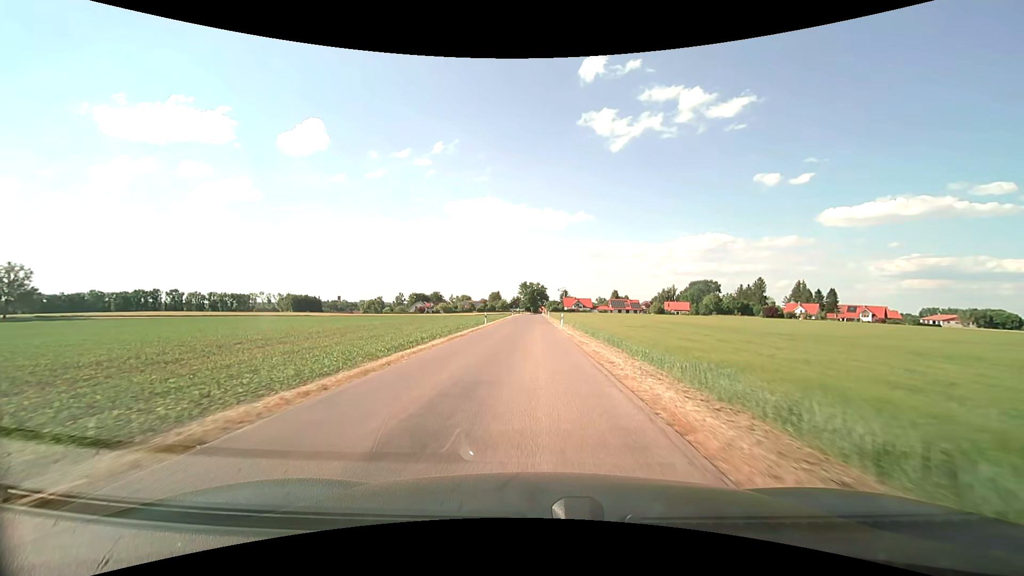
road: unclassified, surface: asphalt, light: Day
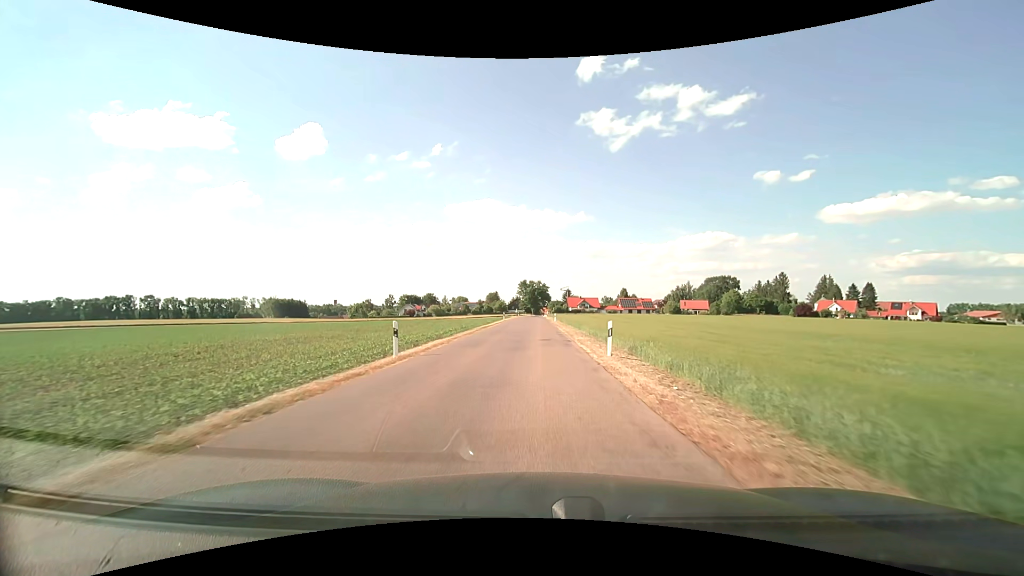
(-0.1, +27.1) m; 0°
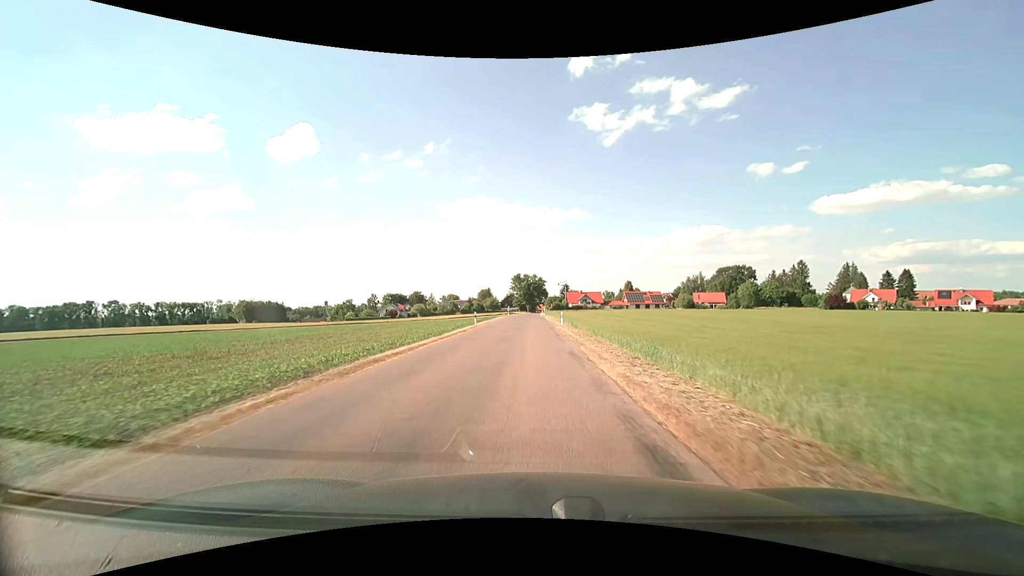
(+0.2, +26.6) m; +1°
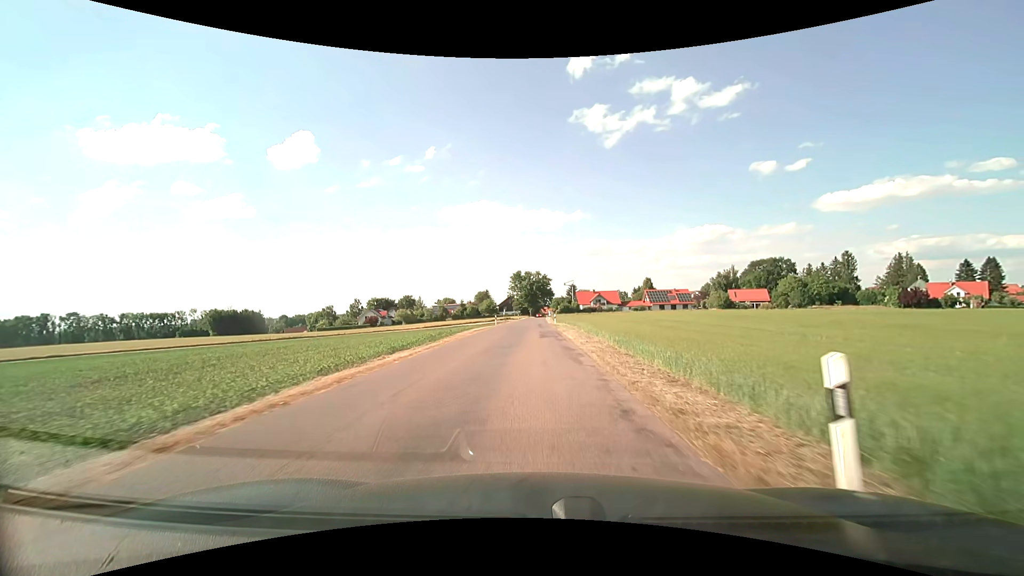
(-0.3, +34.8) m; -1°
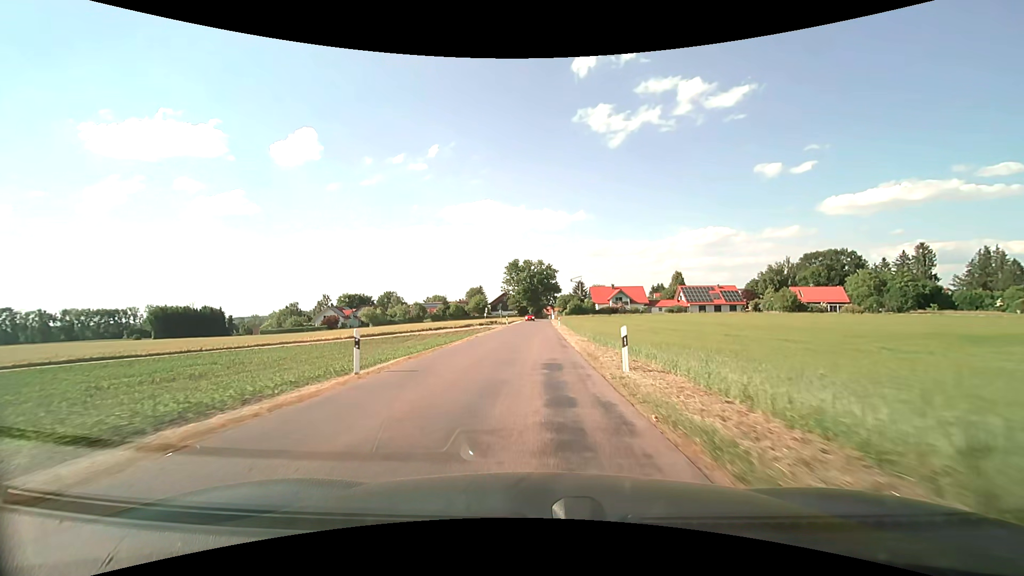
(-0.1, +42.0) m; 0°
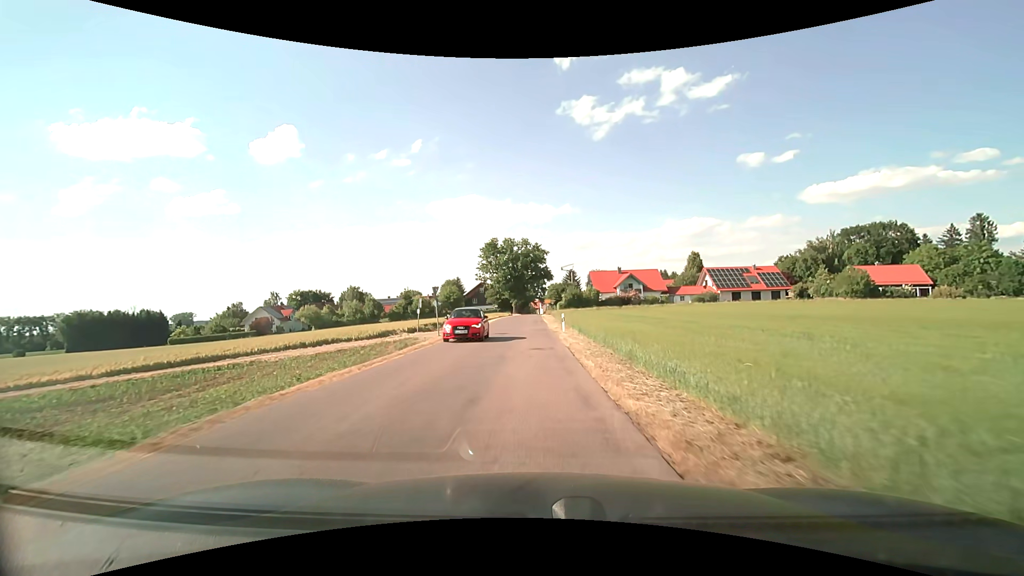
(+0.4, +32.8) m; +2°
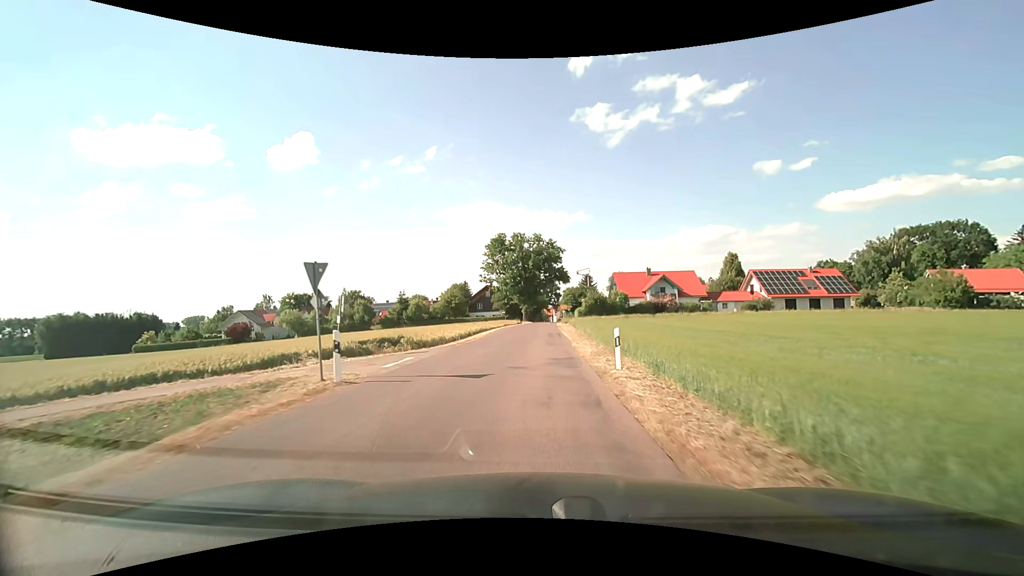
(-0.2, +16.2) m; -2°
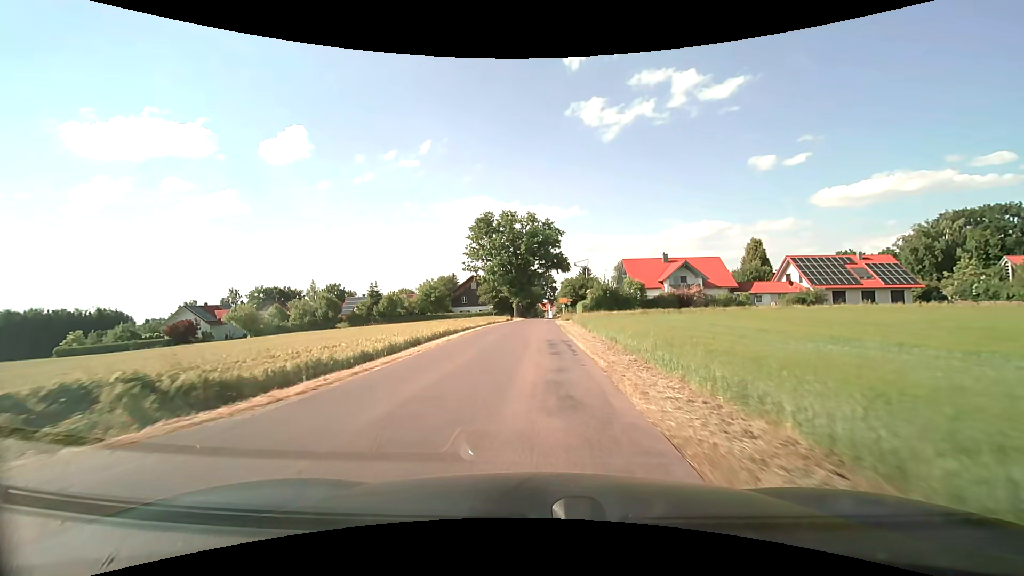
(+0.3, +16.1) m; +1°
(0, +10) (0, +20) (0, +30) (0, +40) (0, +50) (0, +60) (+1, +70) (+1, +80) (+2, +90) (+2, +100) m
